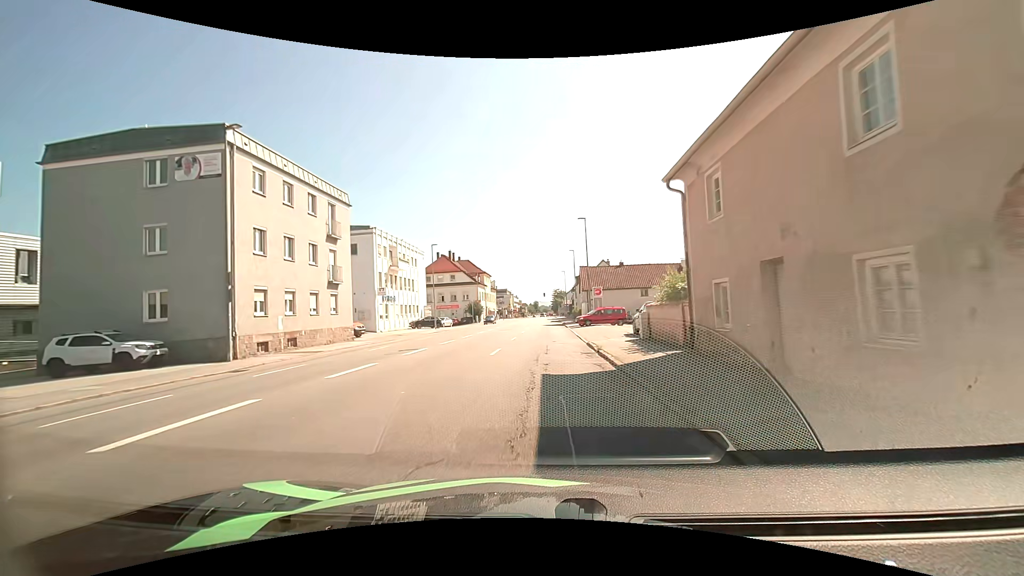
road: tertiary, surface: asphalt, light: Day
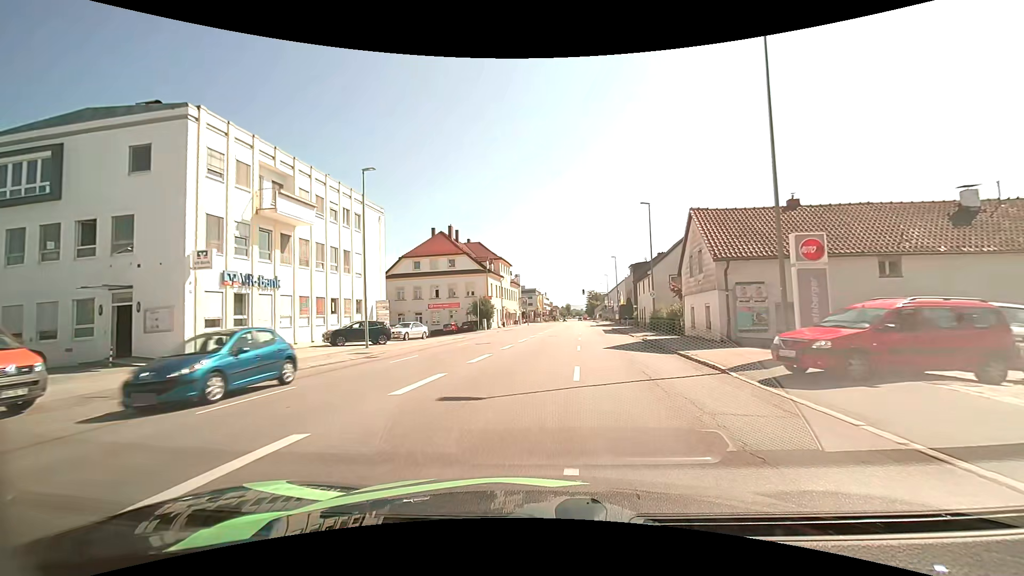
(-1.1, +32.9) m; -3°
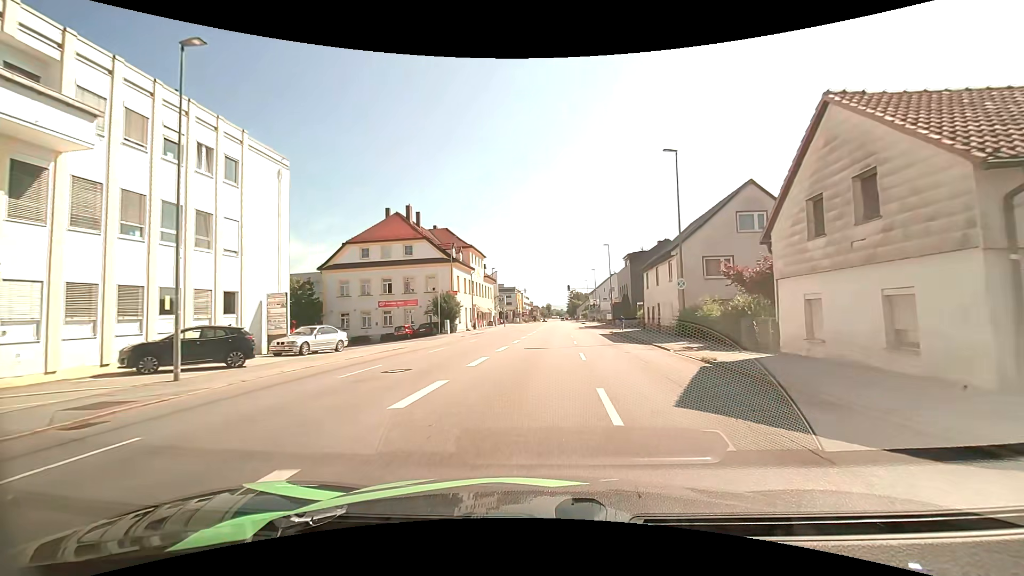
(+0.2, +13.4) m; +2°
(0, +10) (0, +20) (+1, +30) (+1, +40) (+2, +50) (+2, +60) (+3, +70) (+3, +80) (+4, +90) (+4, +100) m
